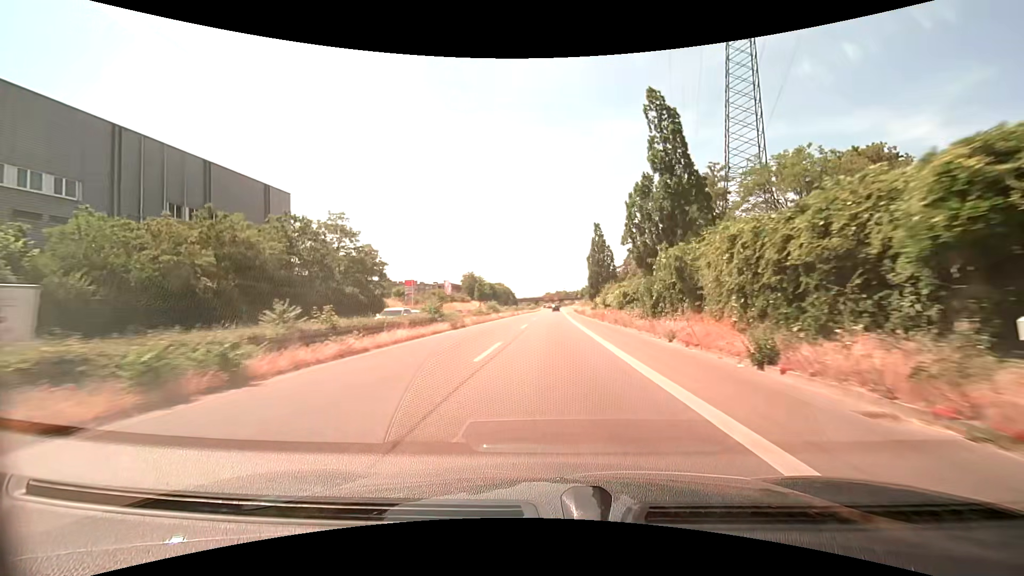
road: trunk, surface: asphalt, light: Day
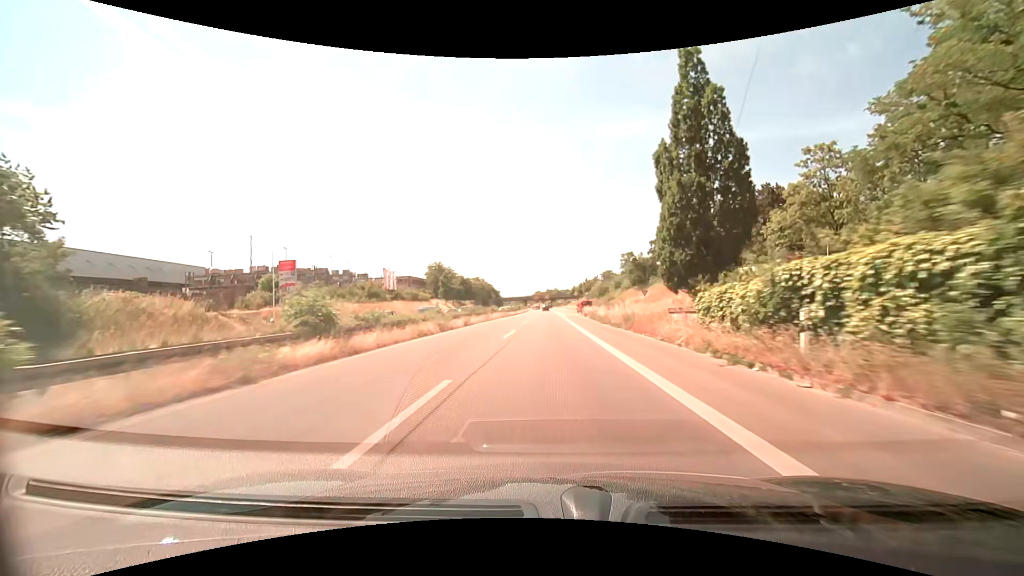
(+0.5, +45.4) m; +1°
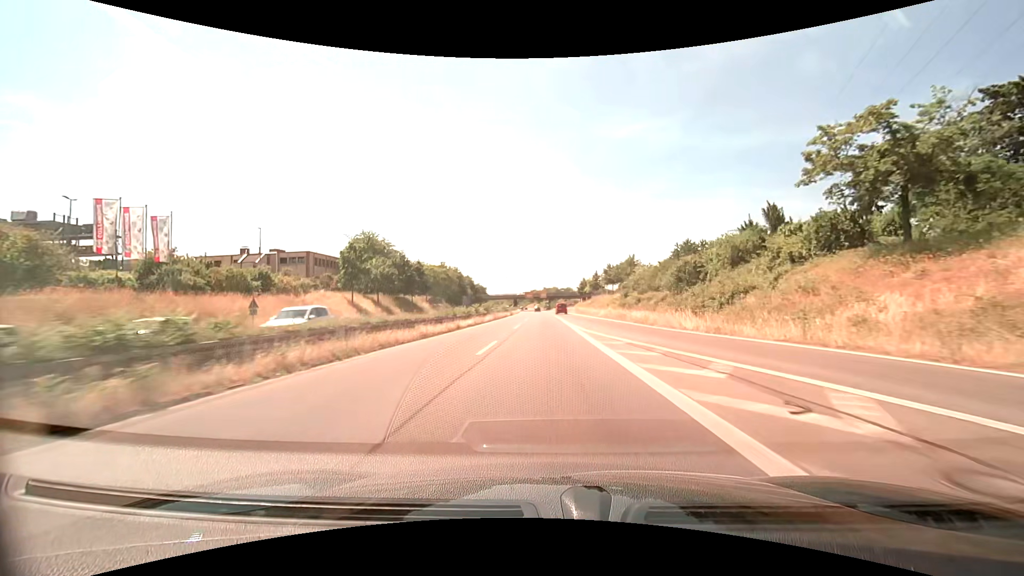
(+0.3, +60.9) m; 0°
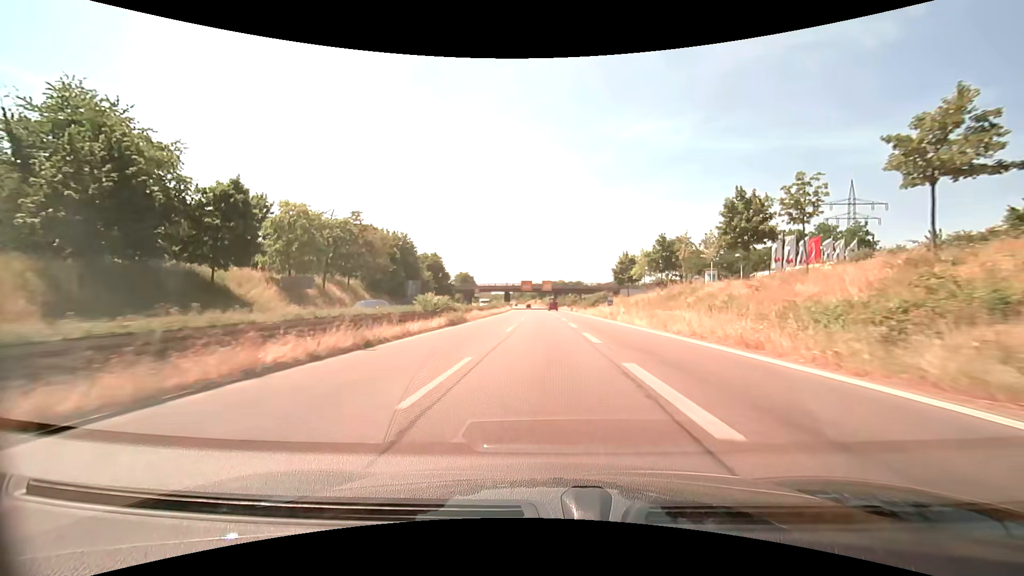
(0.0, +61.8) m; 0°
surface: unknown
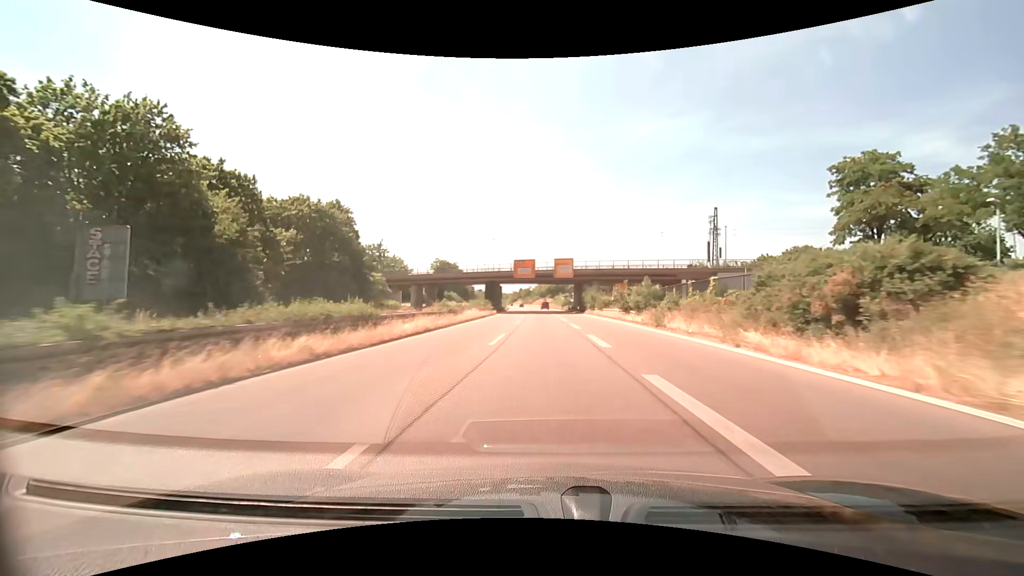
(-0.3, +61.9) m; -1°
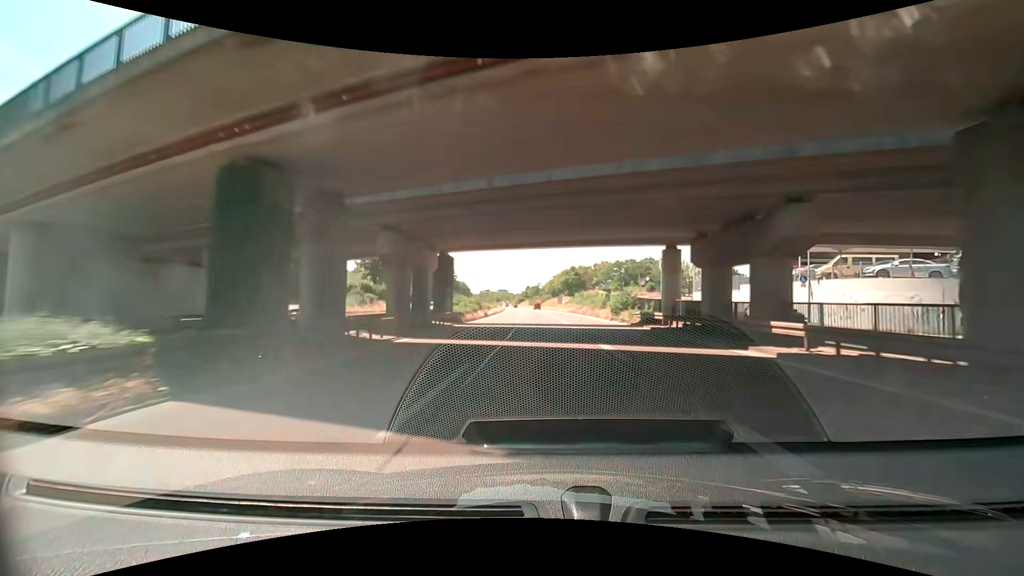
(-0.9, +63.8) m; -1°
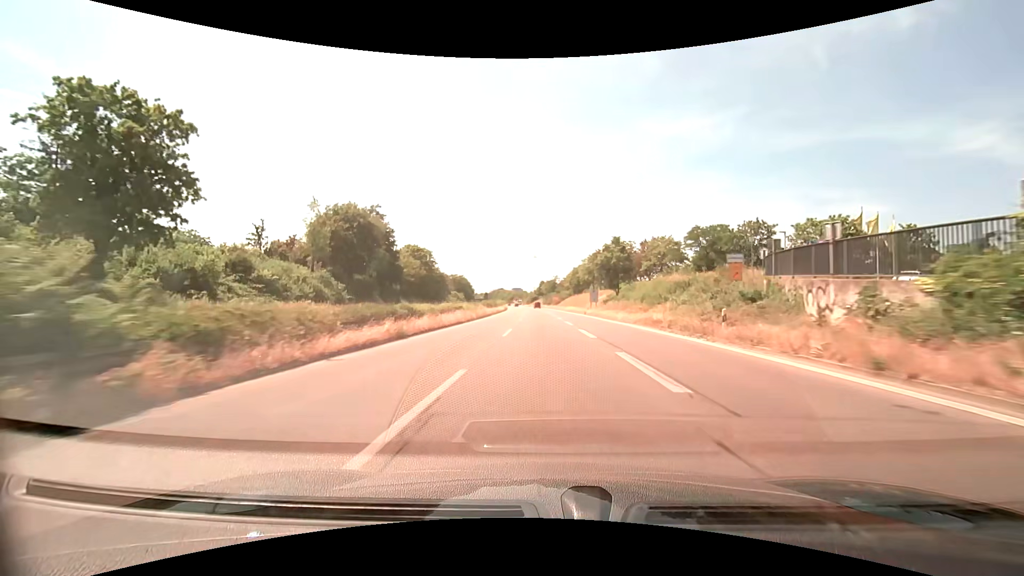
(-0.7, +52.2) m; -2°
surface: asphalt
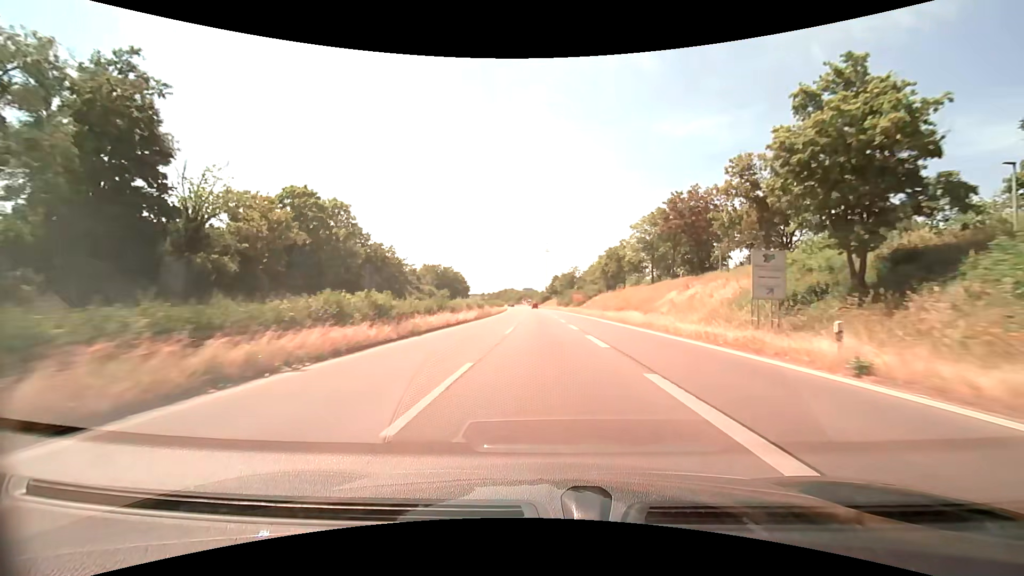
(-0.8, +52.2) m; -2°
(0, +10) (0, +20) (0, +30) (0, +40) (-1, +50) (-1, +60) (-1, +70) (-2, +80) (-2, +90) (-2, +100) m
